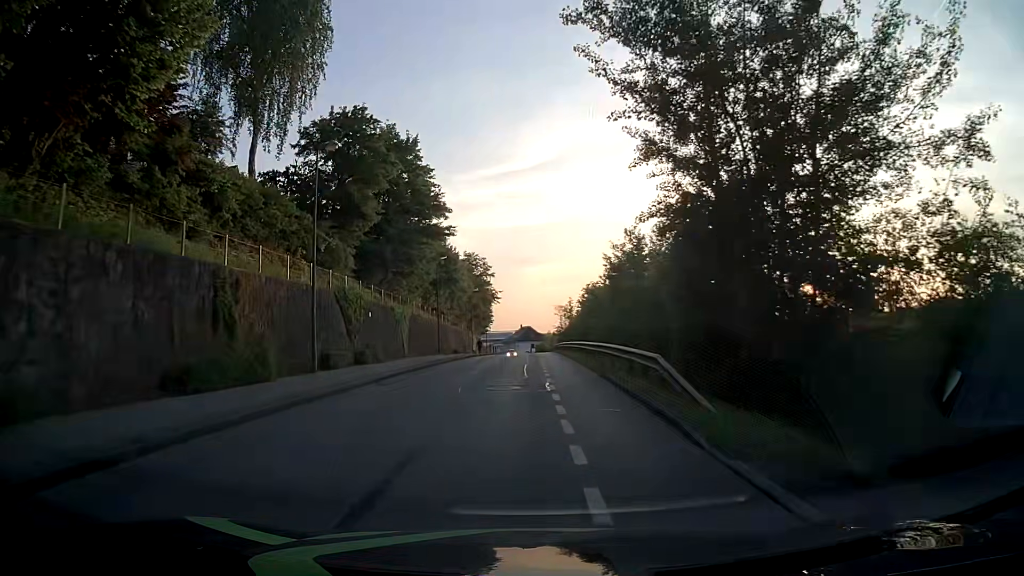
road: residential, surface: asphalt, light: Day
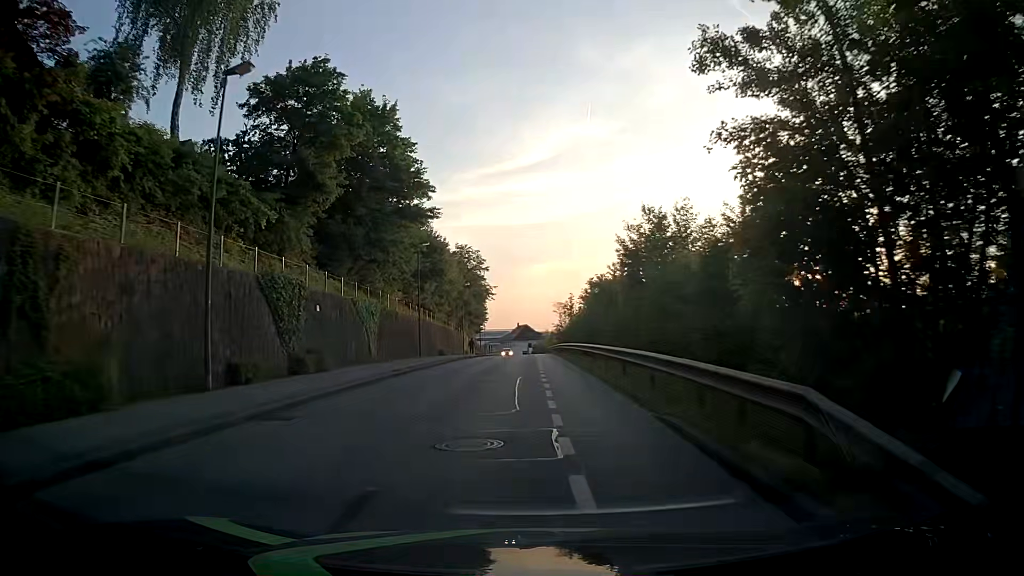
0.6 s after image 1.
(0.0, +7.7) m; 0°
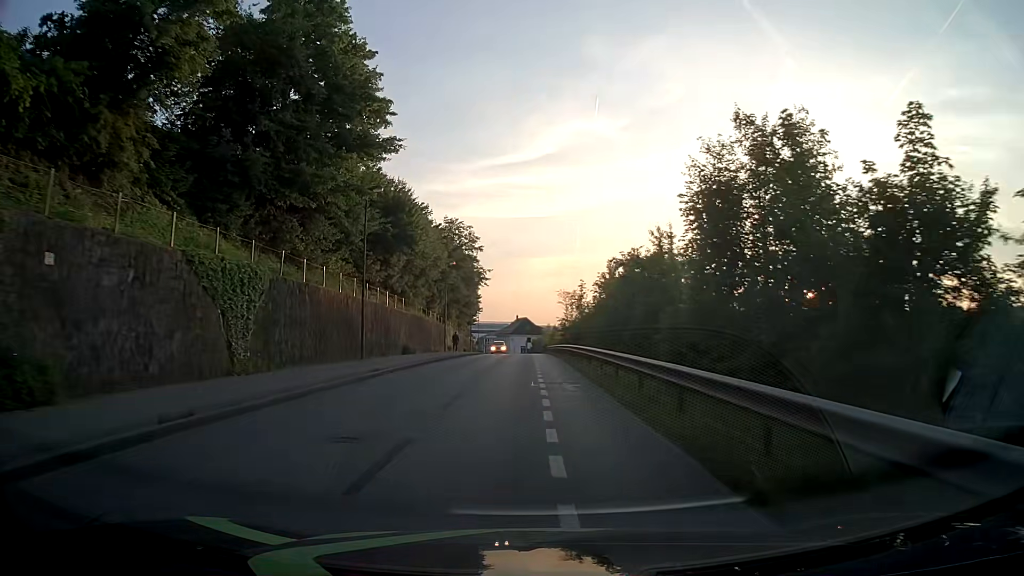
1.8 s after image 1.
(+0.1, +15.3) m; 0°
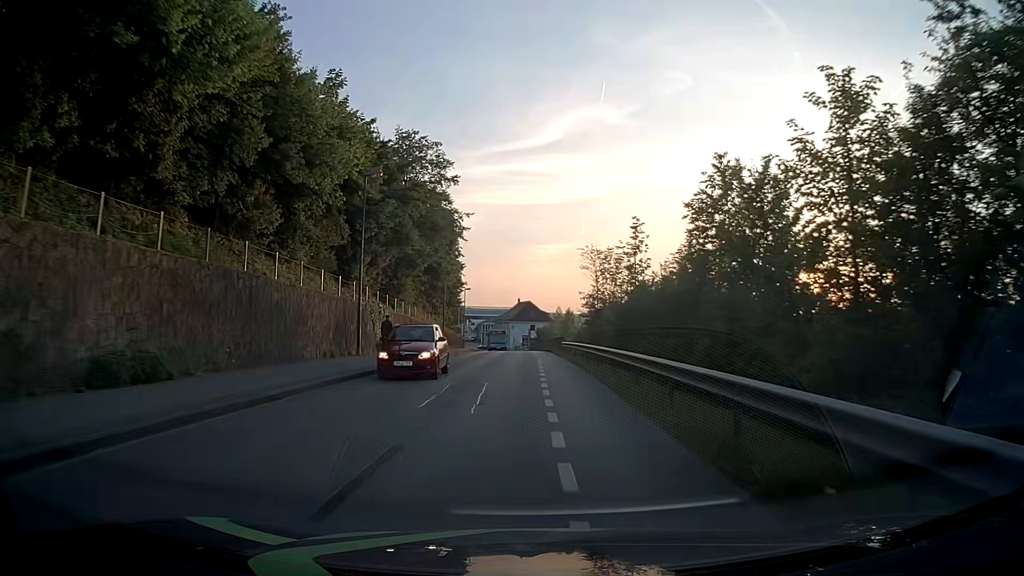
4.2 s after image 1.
(-0.1, +31.0) m; 0°
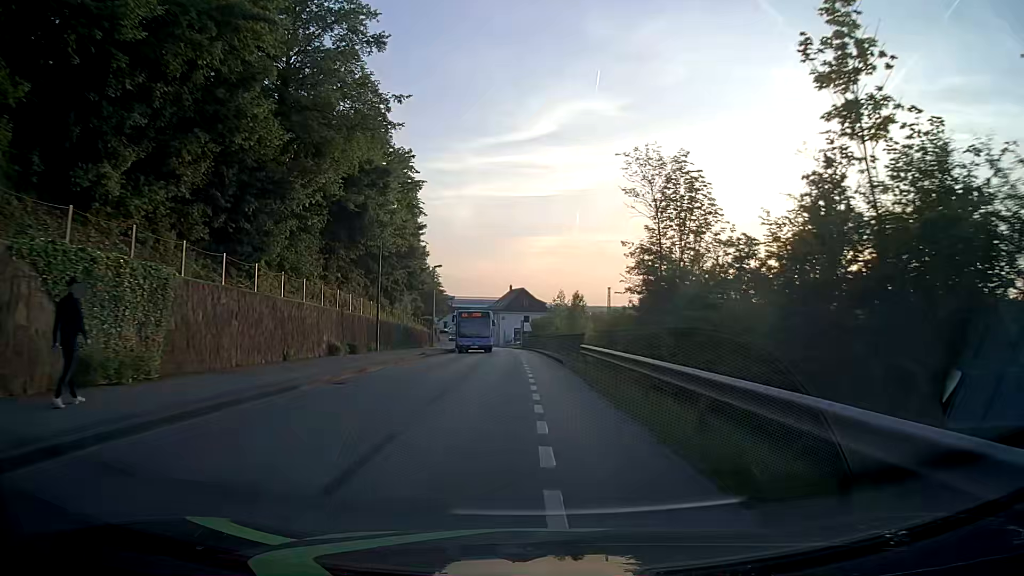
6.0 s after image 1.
(+0.1, +23.4) m; +1°
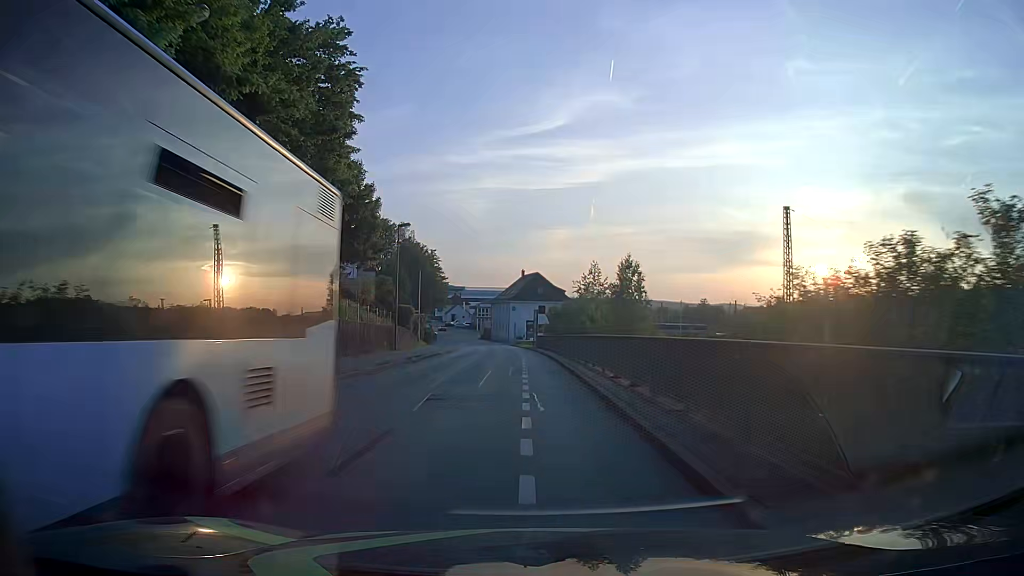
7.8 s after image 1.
(-0.2, +23.4) m; -2°
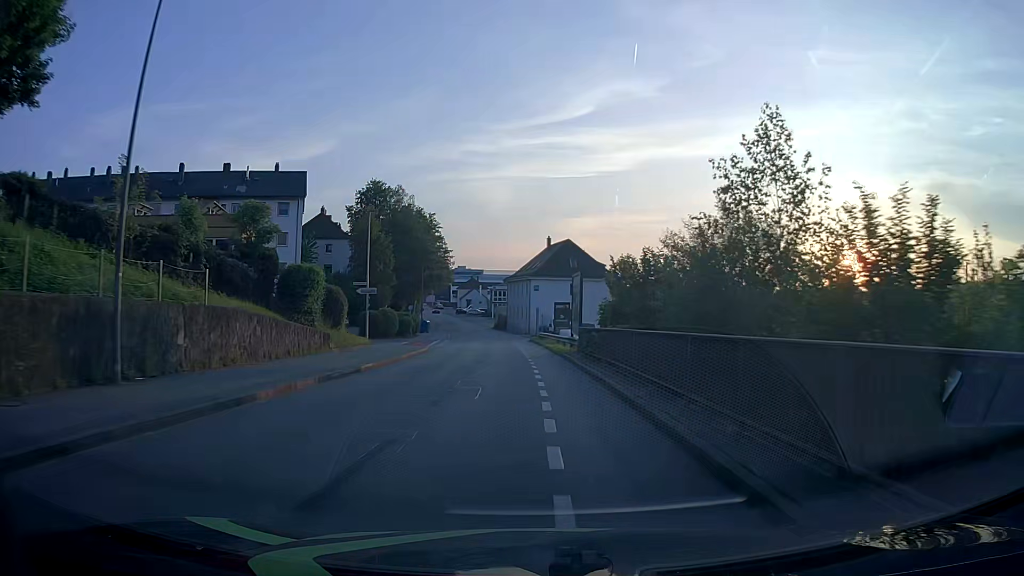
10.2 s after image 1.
(-0.4, +31.2) m; -2°
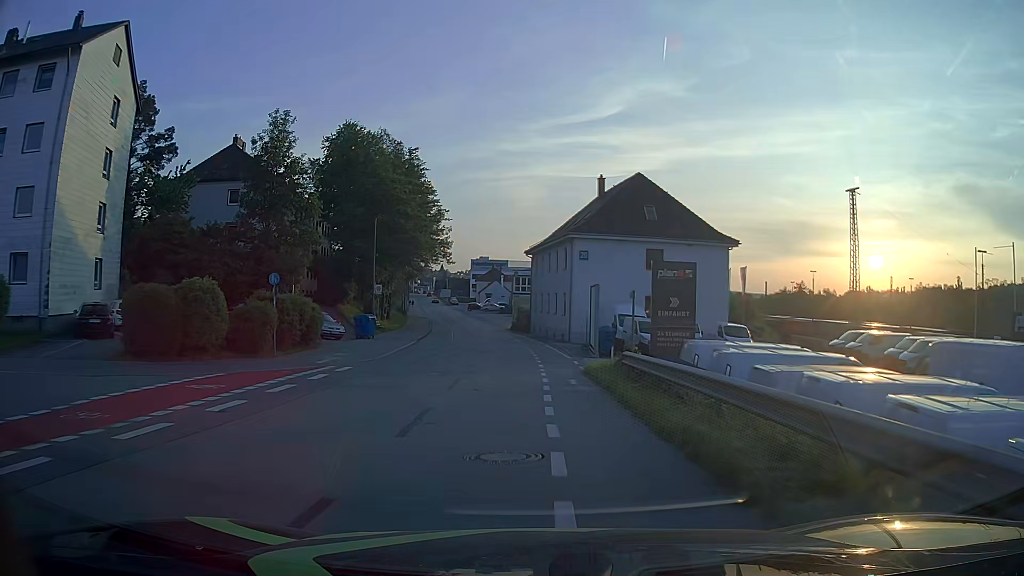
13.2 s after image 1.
(-0.8, +38.6) m; -2°
(0, +10) (0, +20) (-1, +30) (-2, +40) (-3, +50) (-4, +60) (-6, +70) (-7, +80) (-9, +89) (-11, +99) m
